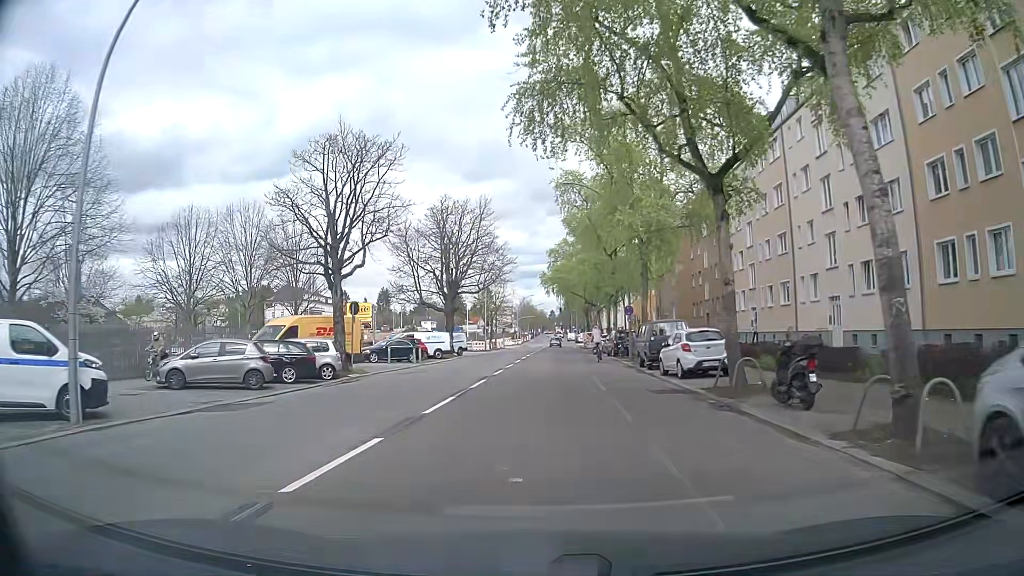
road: secondary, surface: asphalt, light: Day
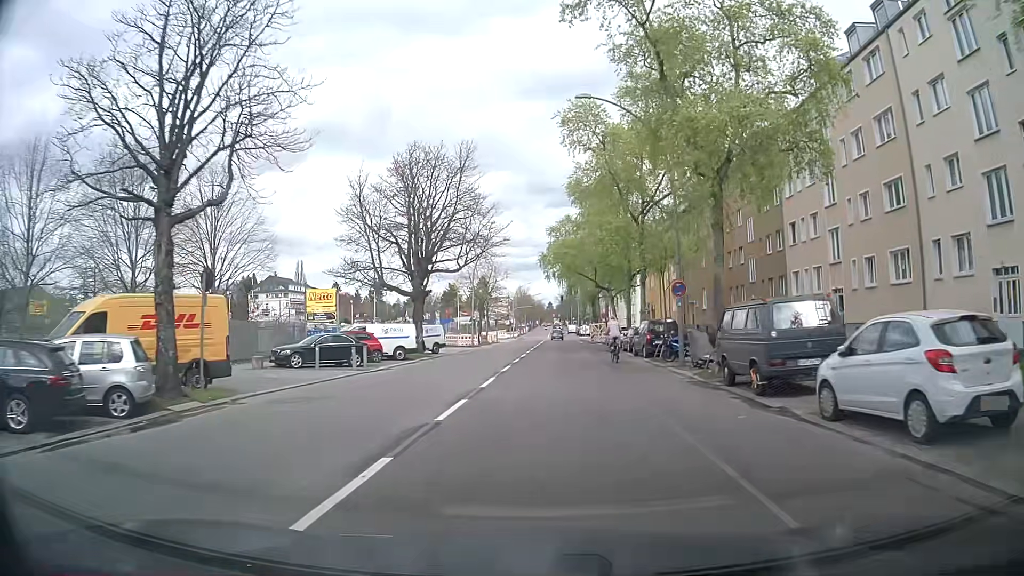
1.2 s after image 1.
(0.0, +13.6) m; +1°
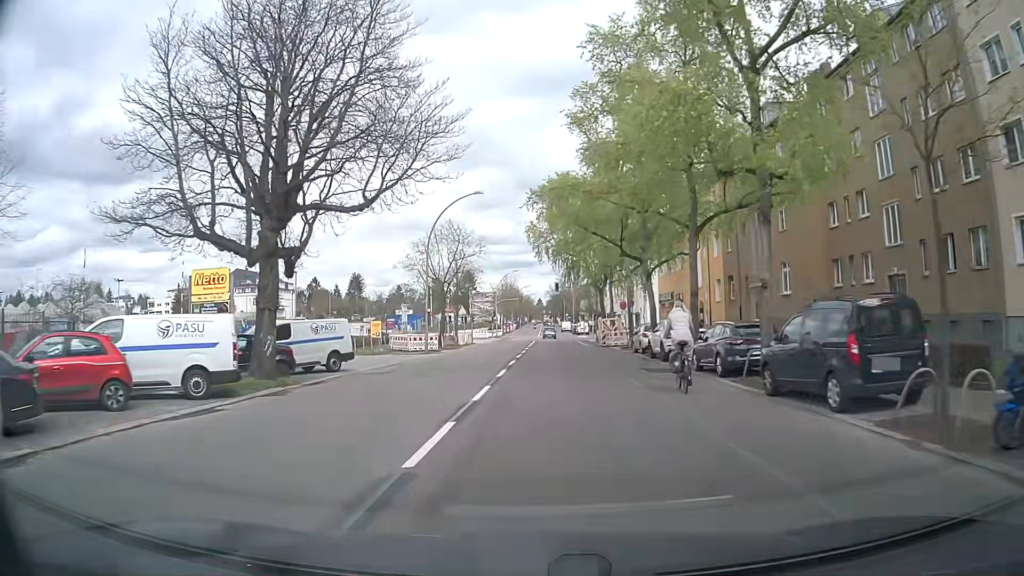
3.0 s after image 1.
(+0.1, +21.4) m; 0°
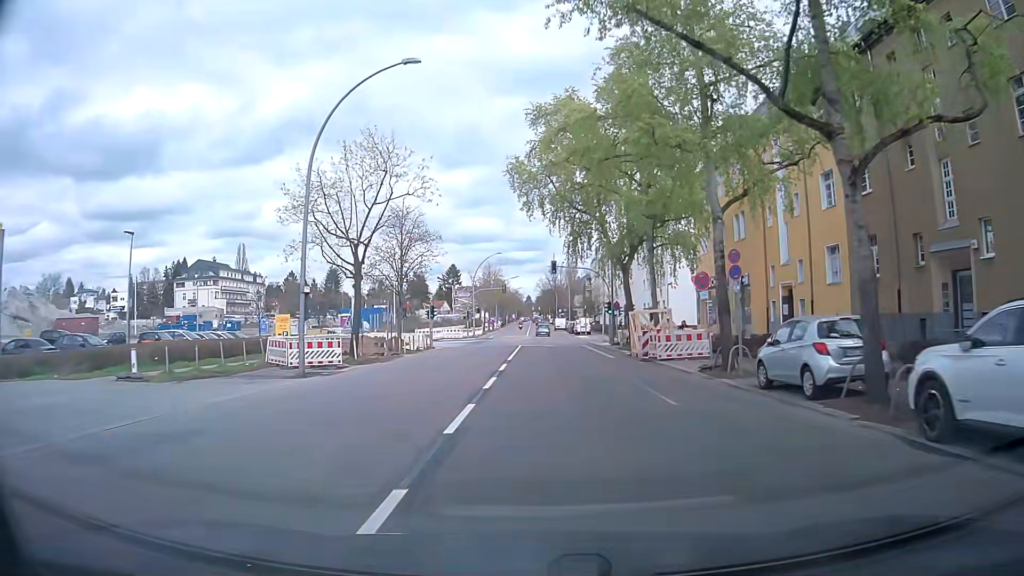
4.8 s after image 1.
(+0.1, +21.8) m; +2°
(0, +10) (0, +20) (0, +30) (0, +40) (0, +50) (0, +60) (-1, +70) (-1, +80) (-1, +90) (-1, +100) m
